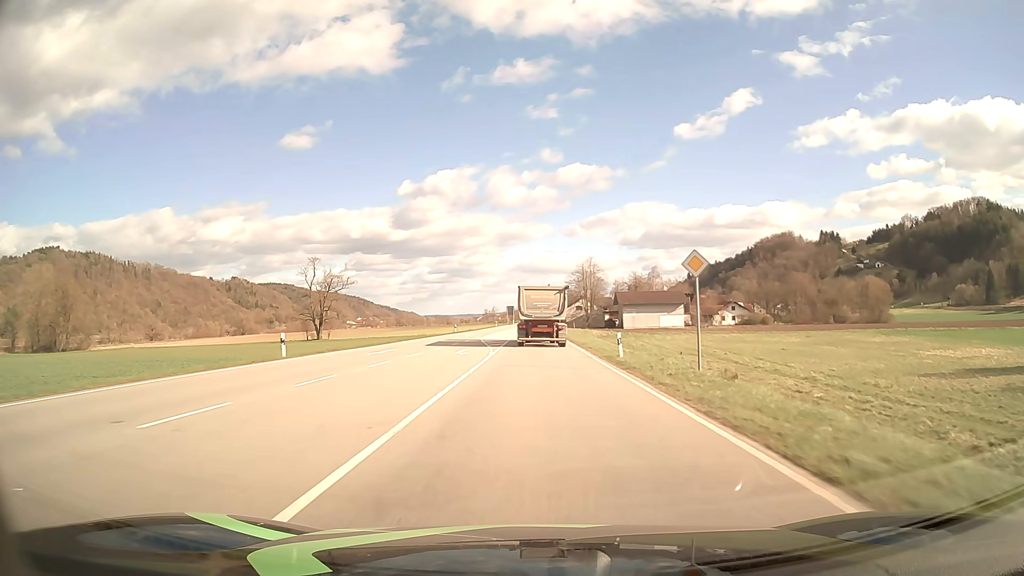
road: primary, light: Day
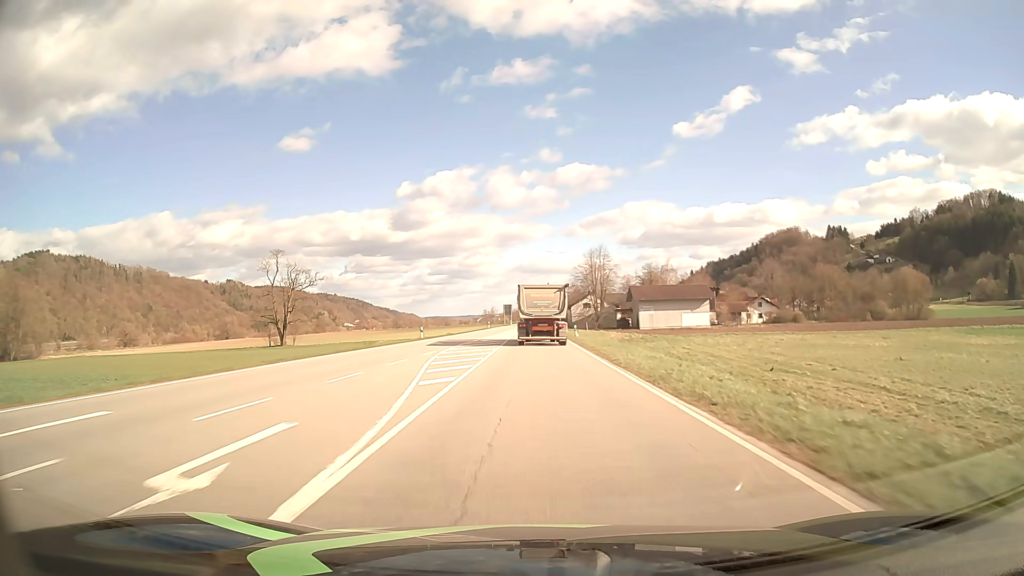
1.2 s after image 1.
(0.0, +23.1) m; 0°
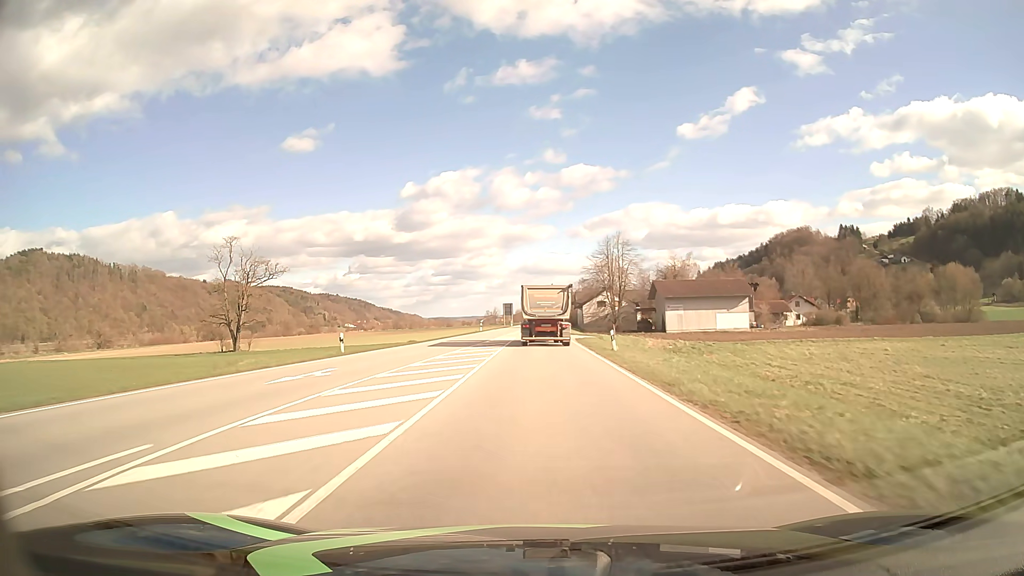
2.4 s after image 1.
(0.0, +23.0) m; 0°
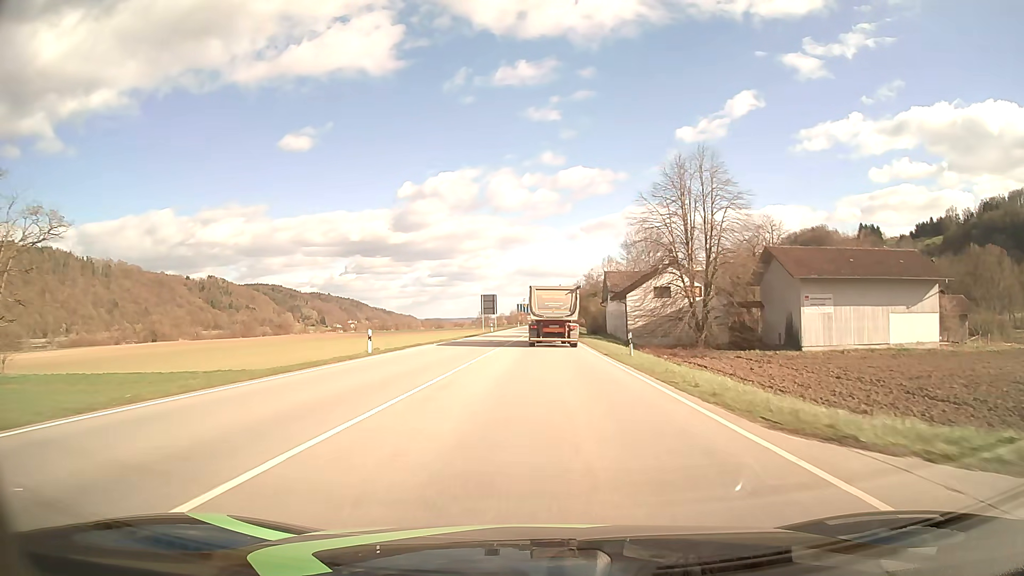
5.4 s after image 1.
(0.0, +57.5) m; 0°
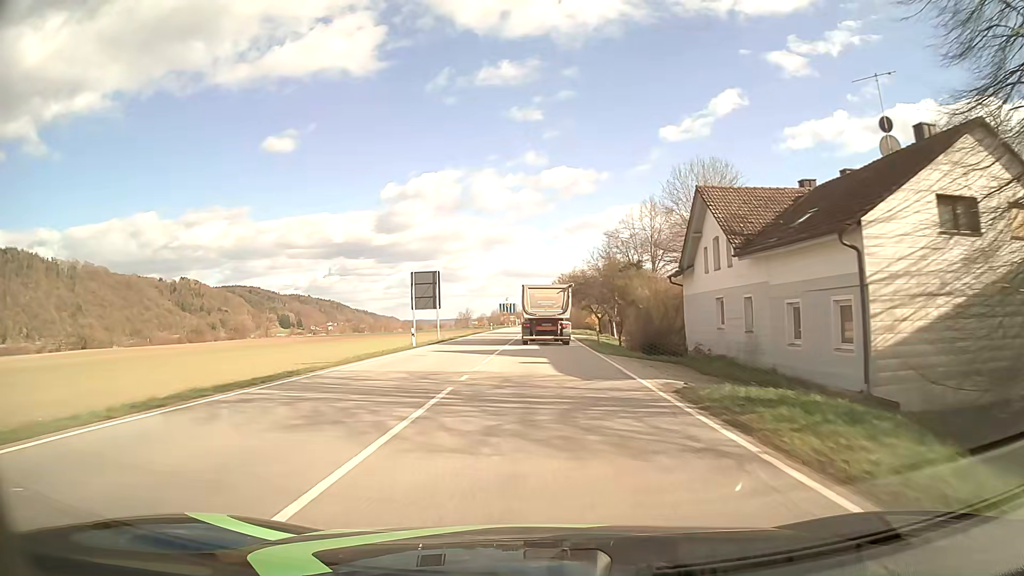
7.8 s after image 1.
(+0.4, +45.8) m; +1°
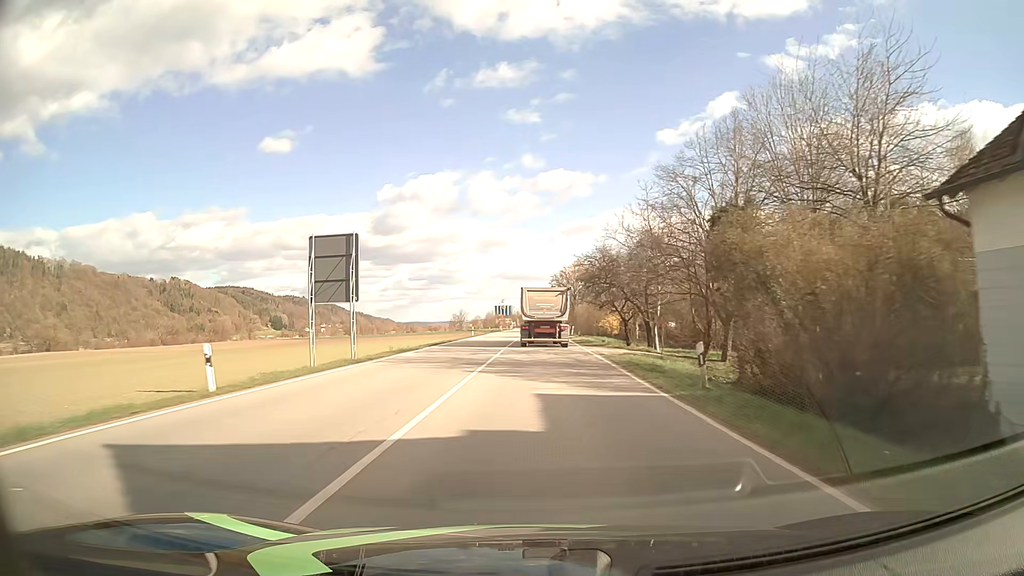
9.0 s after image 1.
(+0.1, +22.8) m; +1°
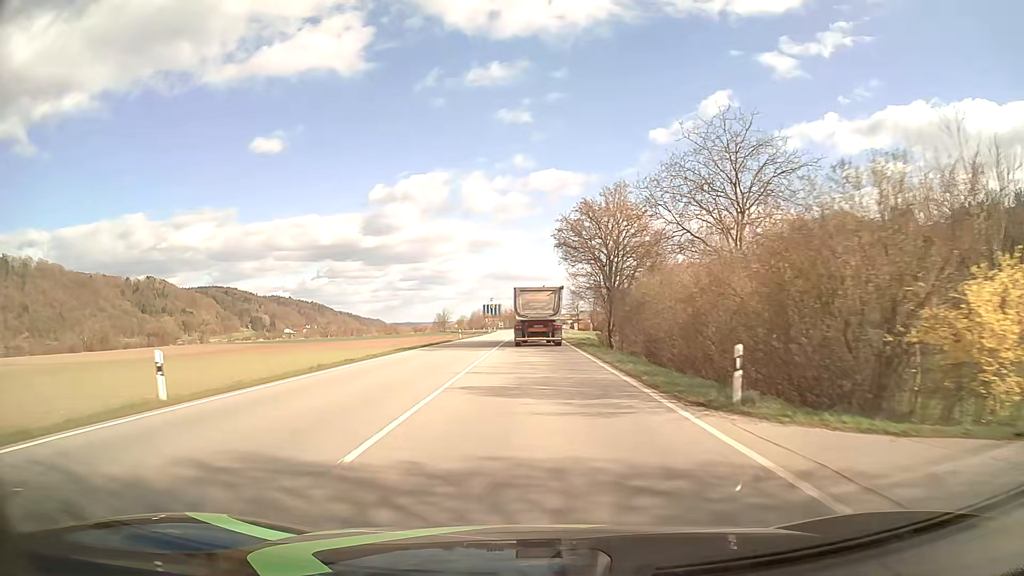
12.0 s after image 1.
(+0.2, +56.7) m; +1°
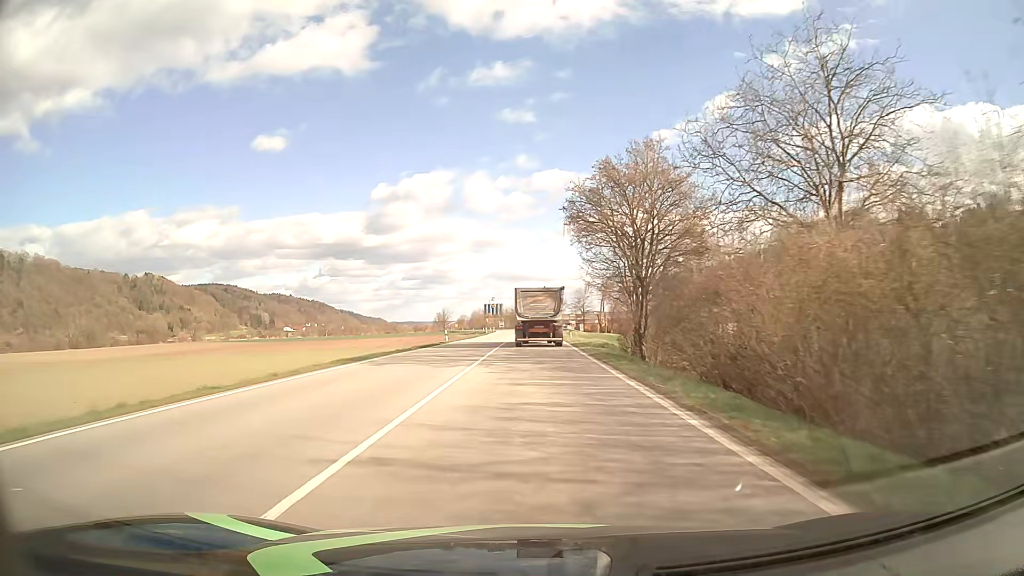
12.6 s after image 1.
(0.0, +11.3) m; 0°
(0, +10) (0, +20) (0, +30) (0, +40) (0, +50) (0, +60) (0, +70) (0, +80) (0, +90) (-1, +100) m
